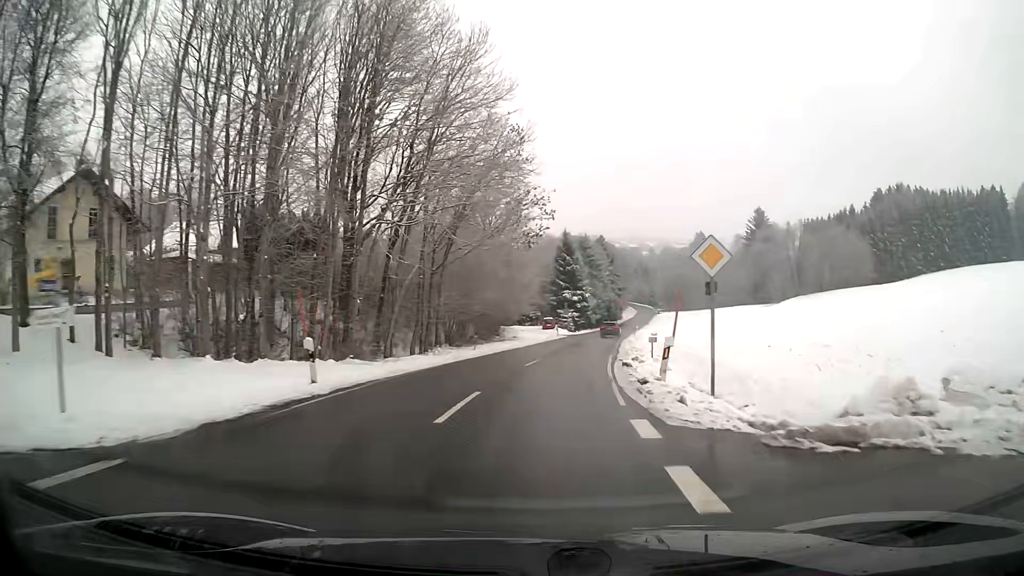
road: secondary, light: Day
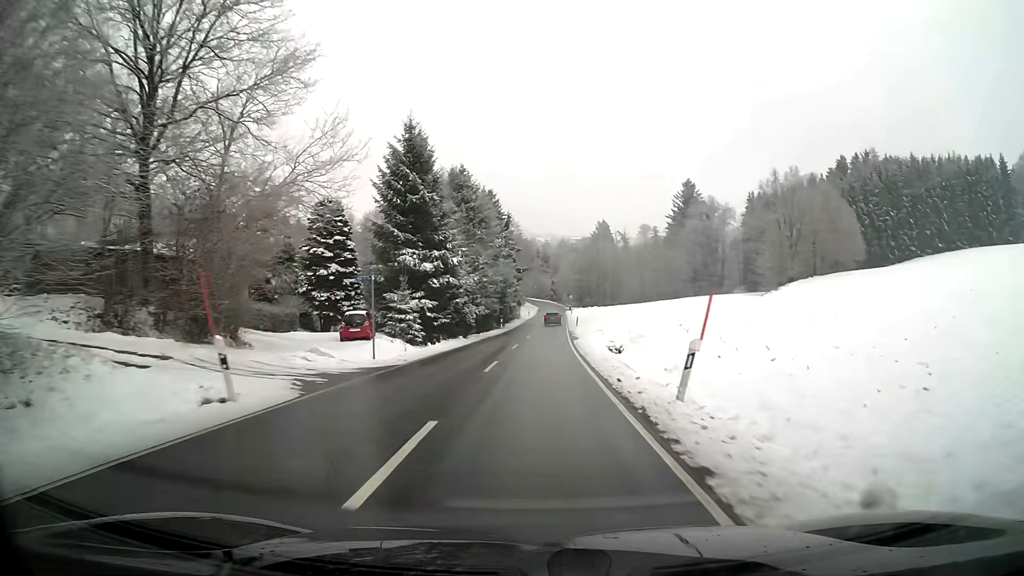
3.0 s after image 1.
(+4.7, +52.1) m; +8°
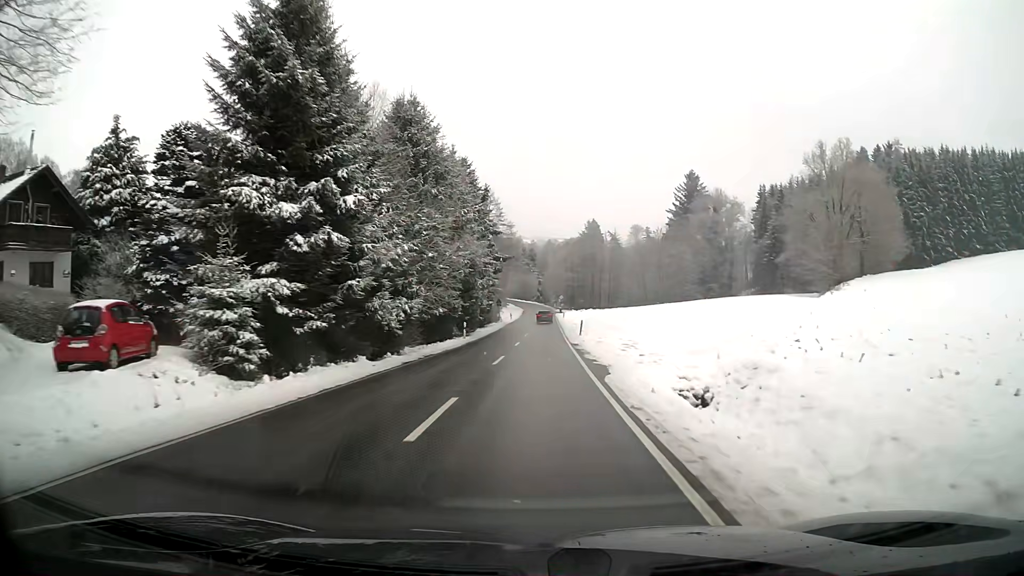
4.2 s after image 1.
(+0.2, +21.4) m; +1°
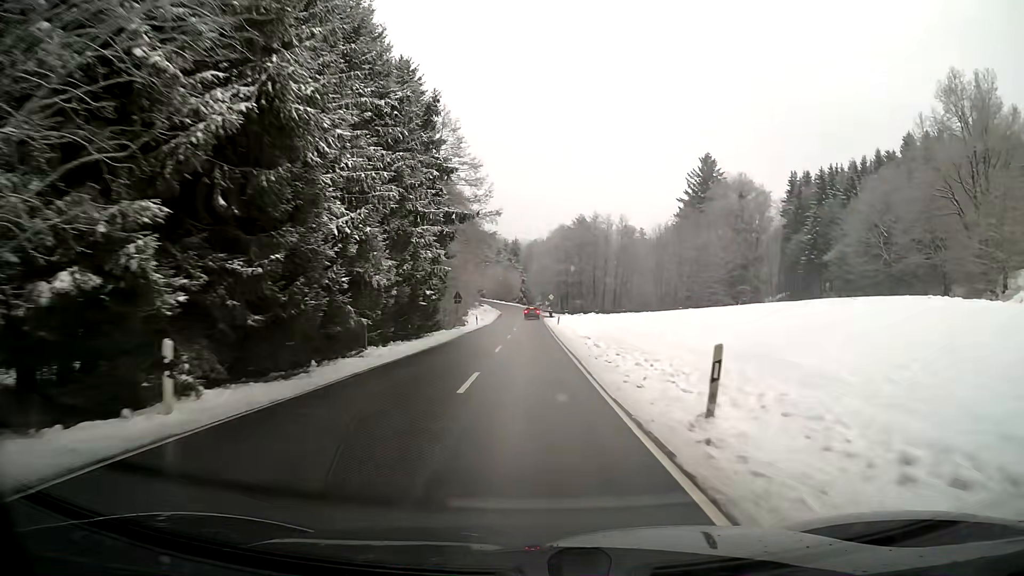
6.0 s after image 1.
(+0.5, +31.8) m; +1°
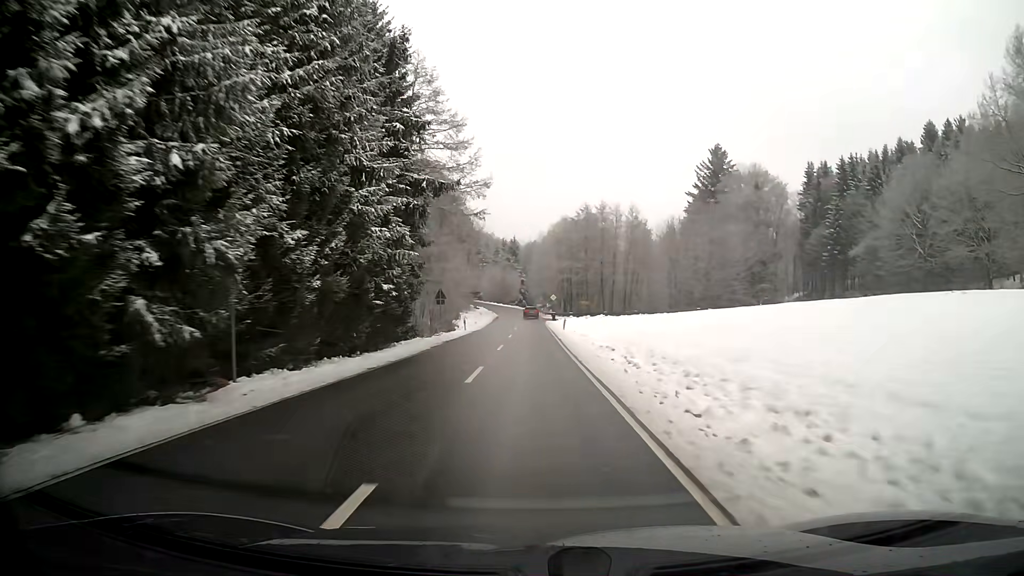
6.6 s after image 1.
(0.0, +10.4) m; 0°
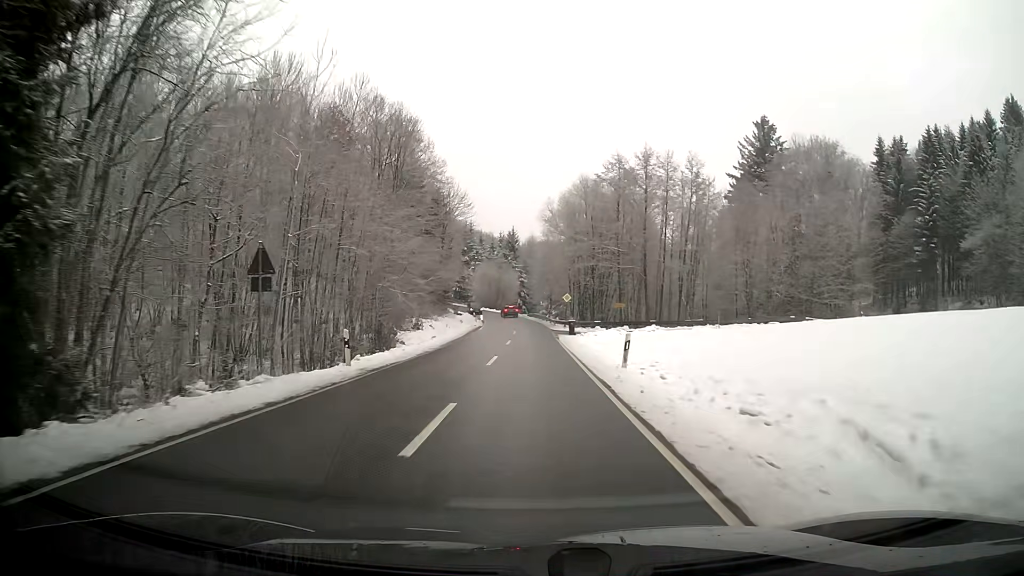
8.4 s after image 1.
(-0.1, +30.9) m; 0°
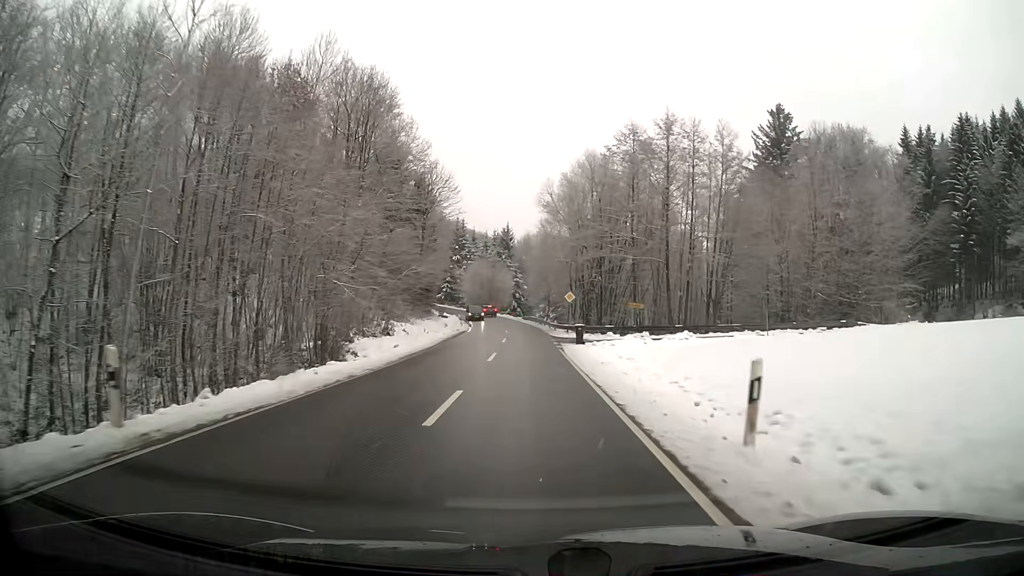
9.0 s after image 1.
(0.0, +10.1) m; 0°
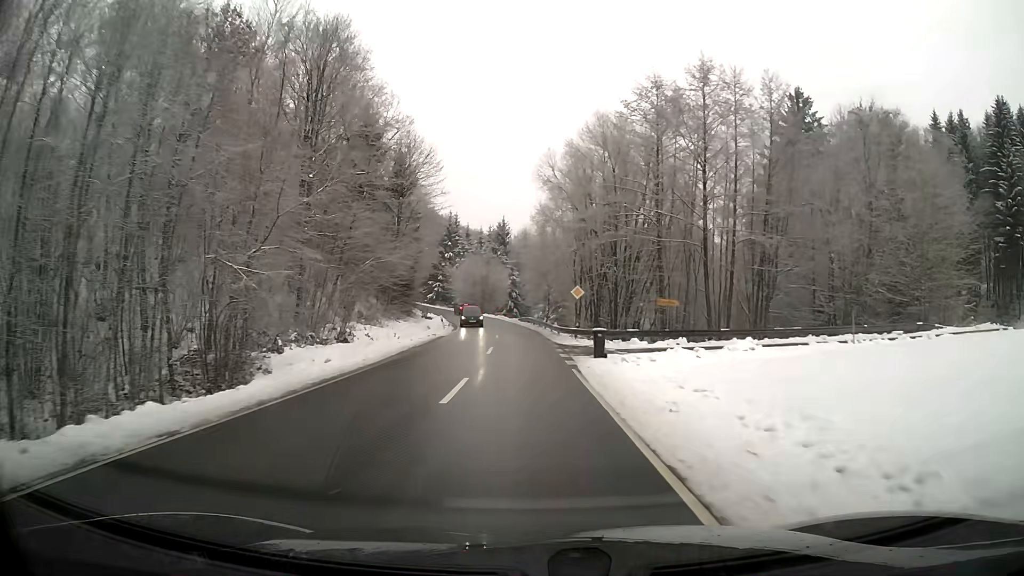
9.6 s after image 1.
(0.0, +10.0) m; 0°
(0, +10) (0, +20) (-1, +30) (-1, +40) (-2, +50) (-4, +60) (-5, +70) (-8, +79) (-10, +89) (-14, +98) m
